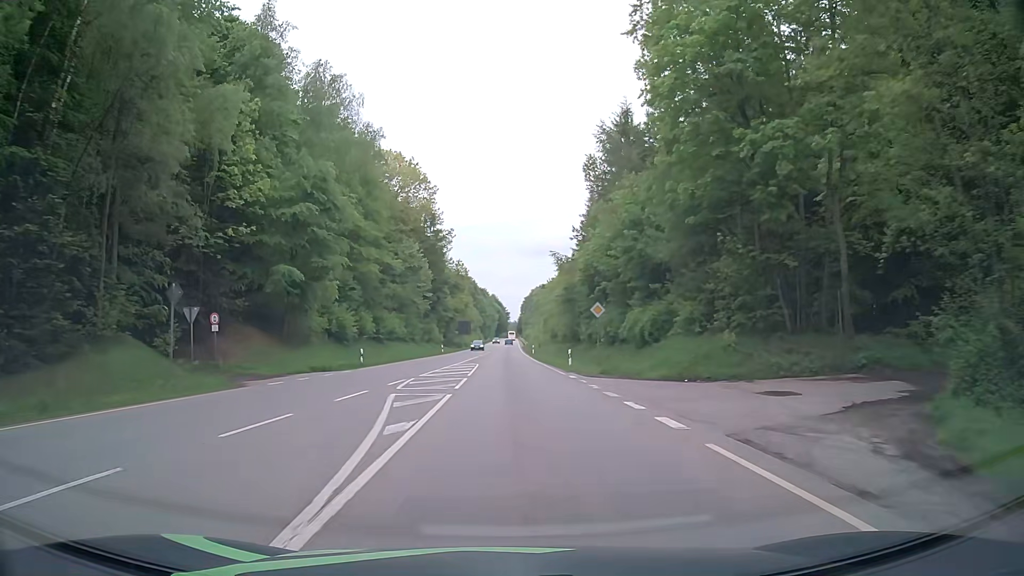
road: secondary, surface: asphalt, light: Day
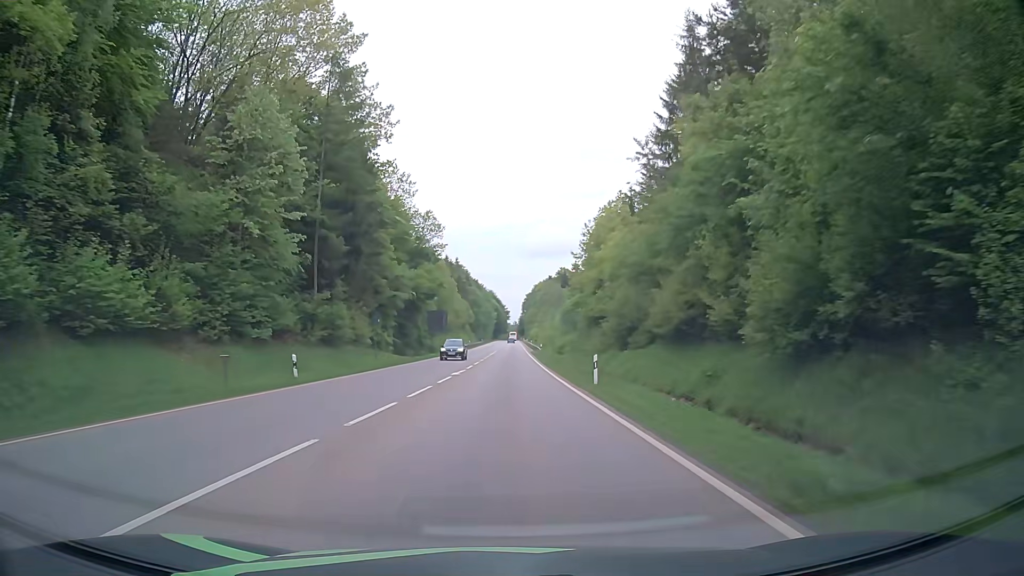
(+0.4, +53.8) m; +1°
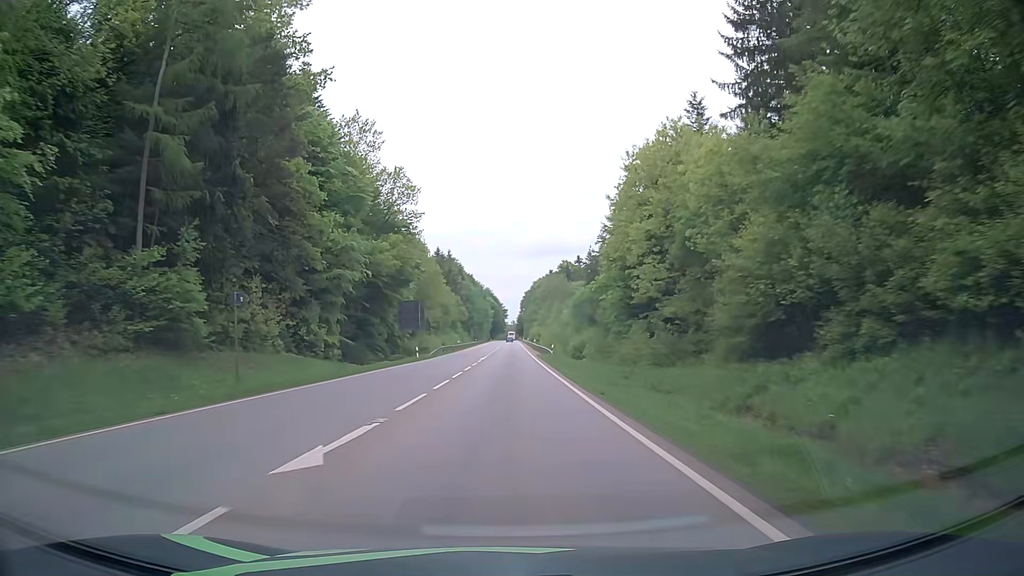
(0.0, +21.5) m; 0°
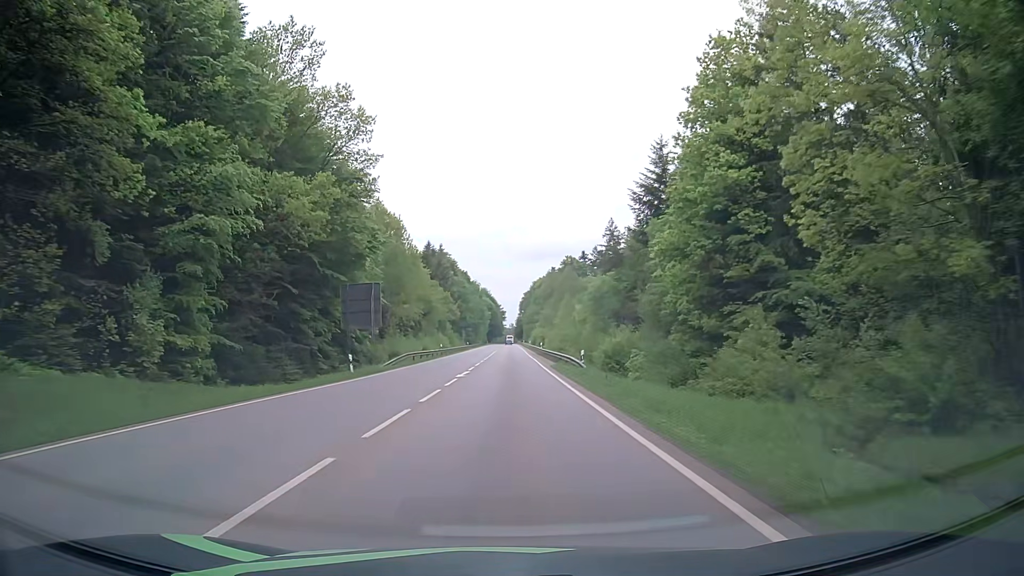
(0.0, +21.6) m; 0°
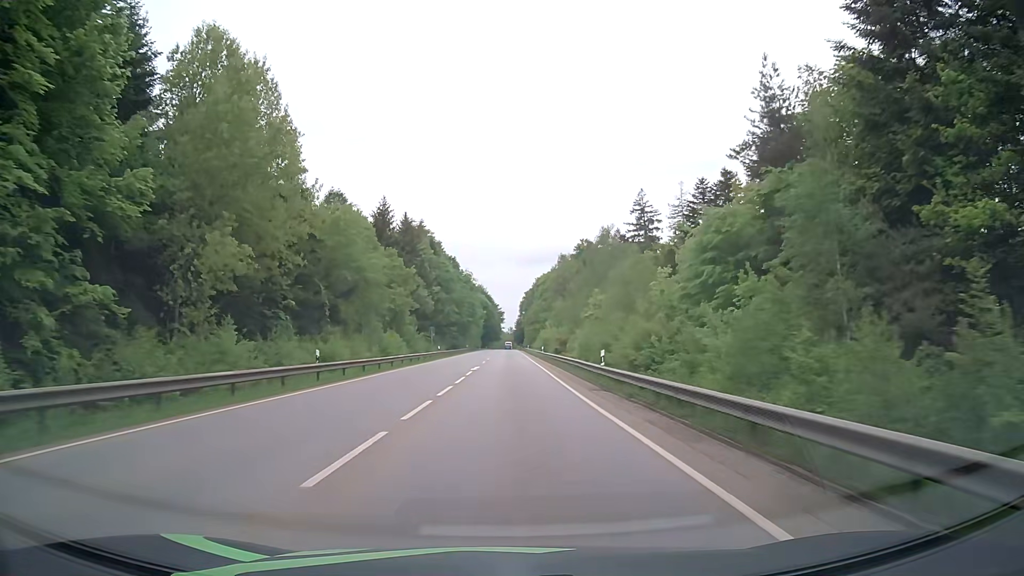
(0.0, +45.9) m; 0°
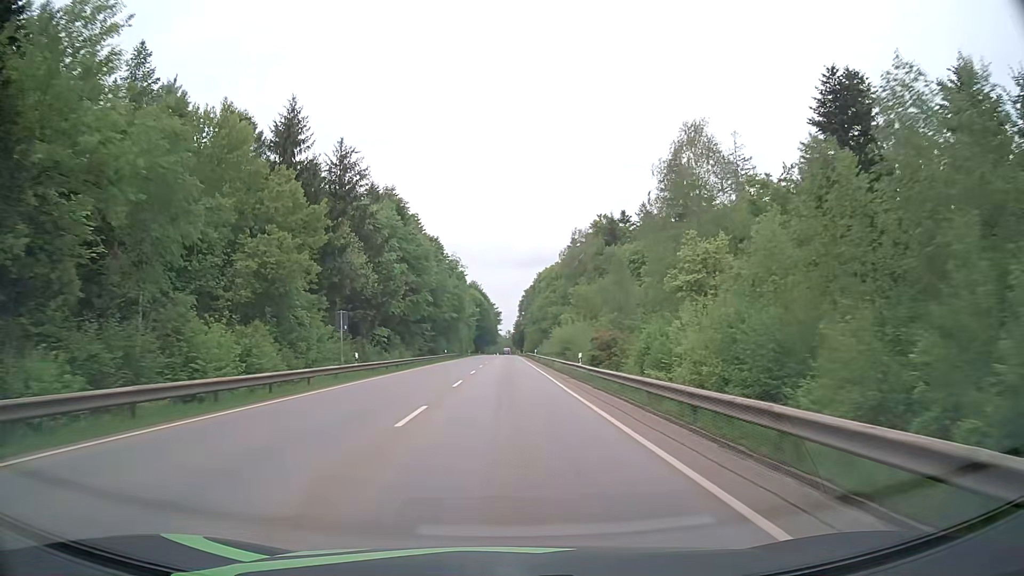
(+0.2, +37.4) m; +1°
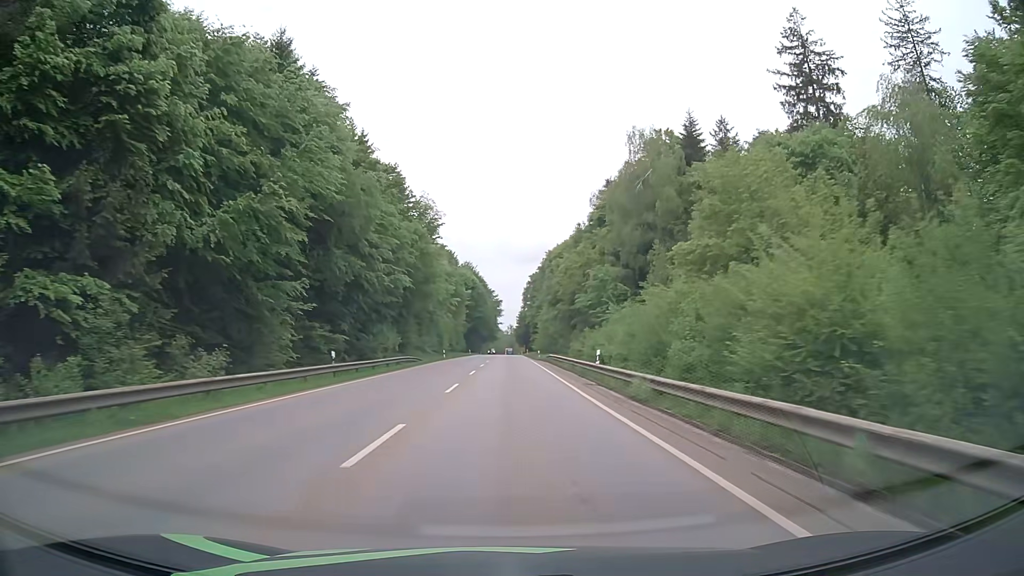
(-0.5, +53.1) m; 0°
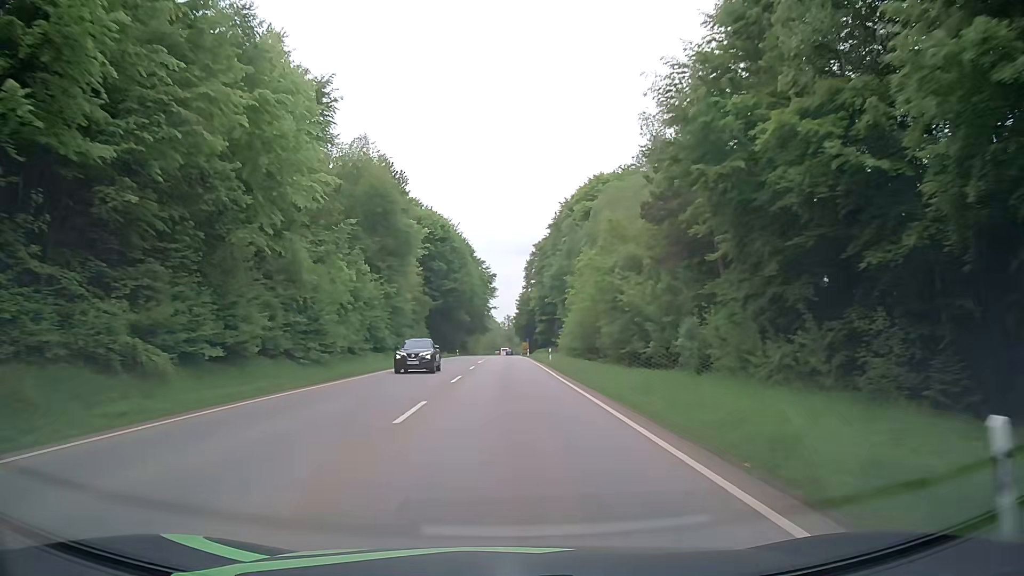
(-0.3, +68.8) m; 0°
(0, +10) (0, +20) (0, +30) (0, +40) (0, +50) (0, +60) (0, +70) (0, +80) (0, +90) (0, +100) m
